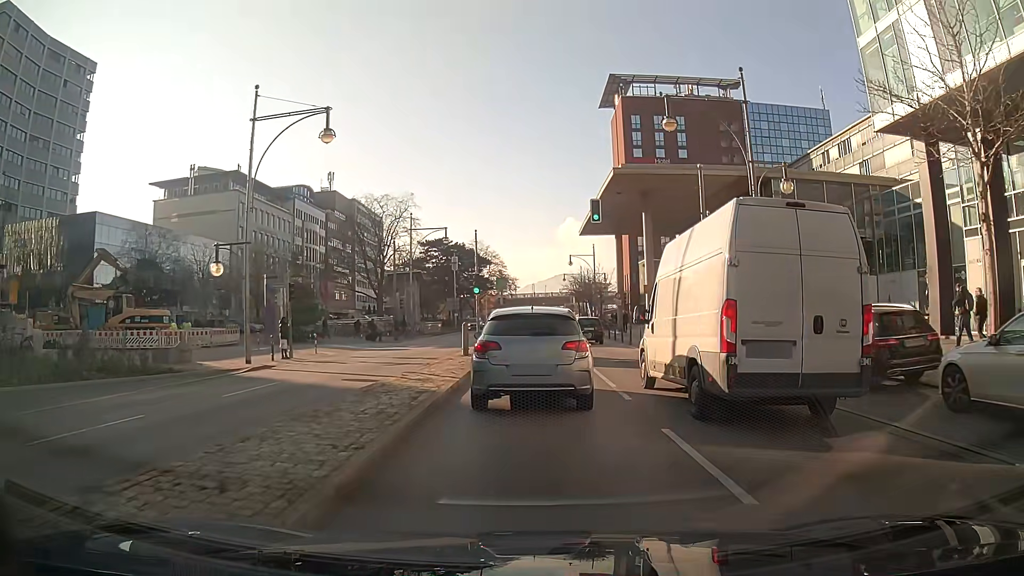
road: primary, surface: asphalt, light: Day
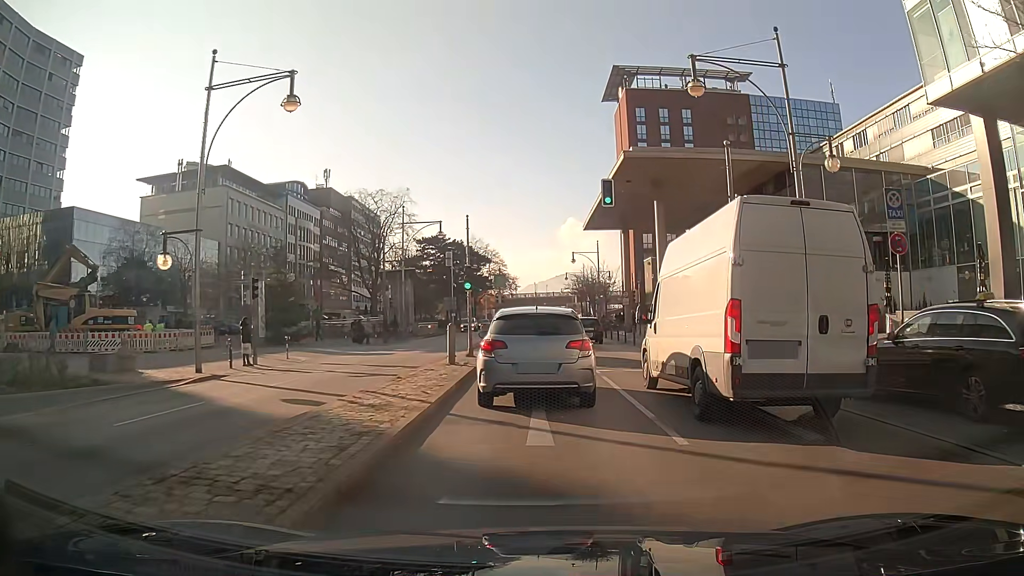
(0.0, +4.0) m; -1°
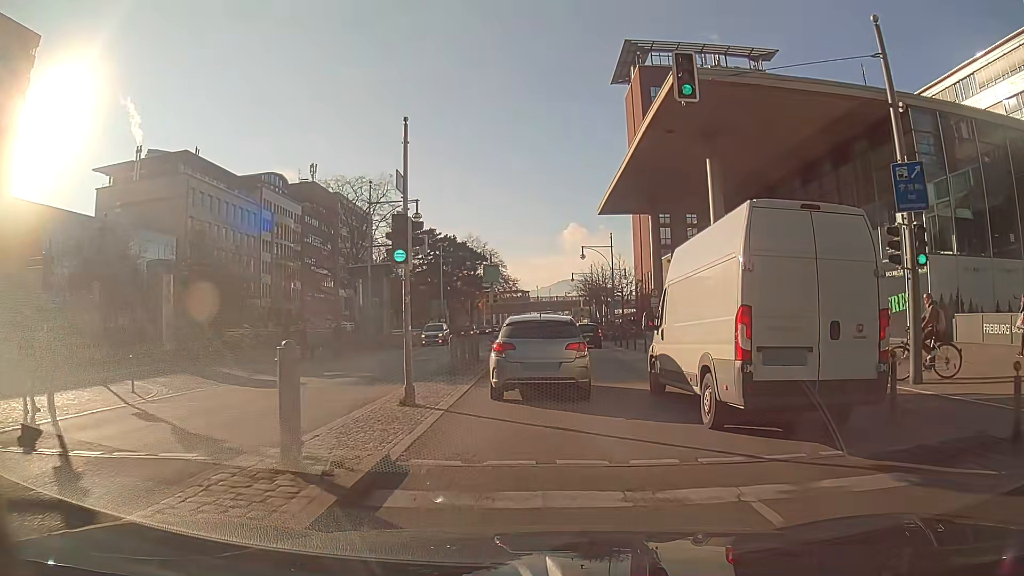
(0.0, +12.2) m; 0°
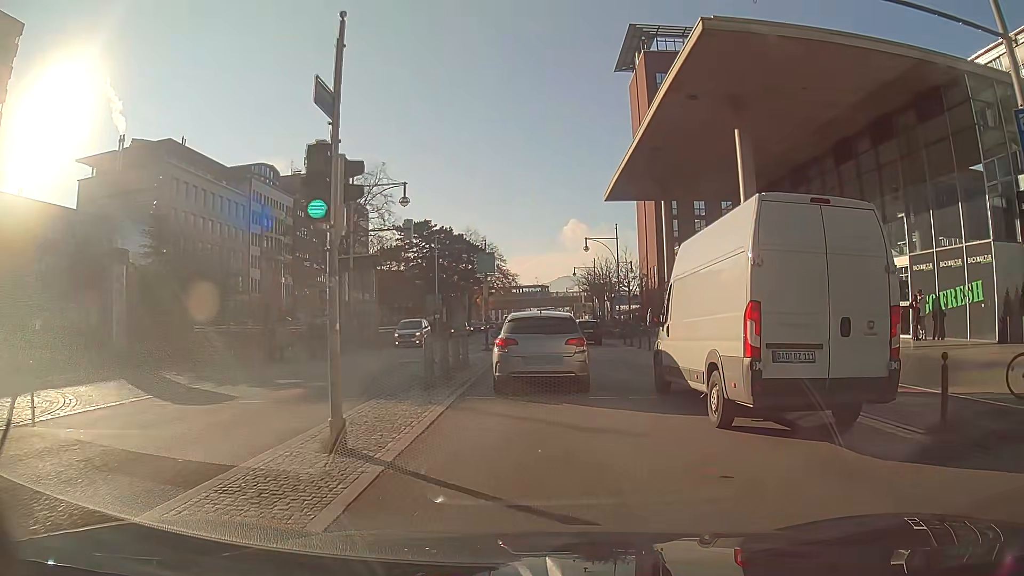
(0.0, +4.3) m; 0°
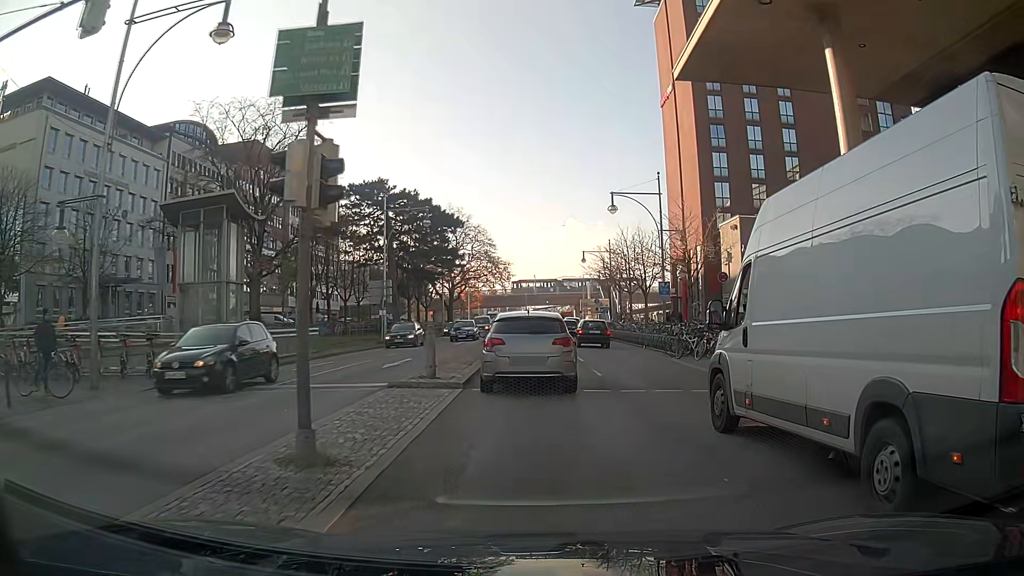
(+0.1, +23.8) m; 0°
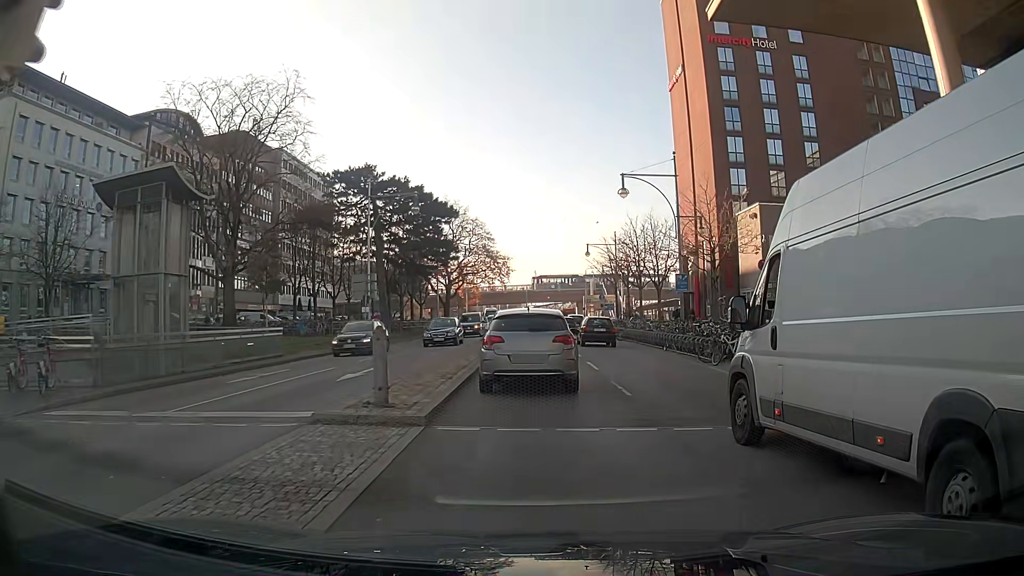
(0.0, +4.8) m; +1°
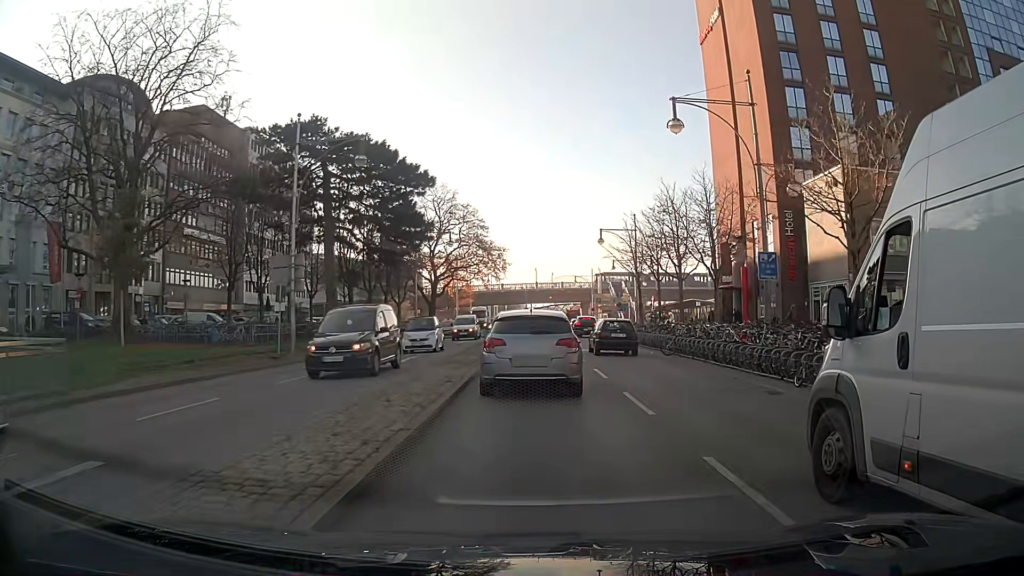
(-0.2, +13.8) m; -1°
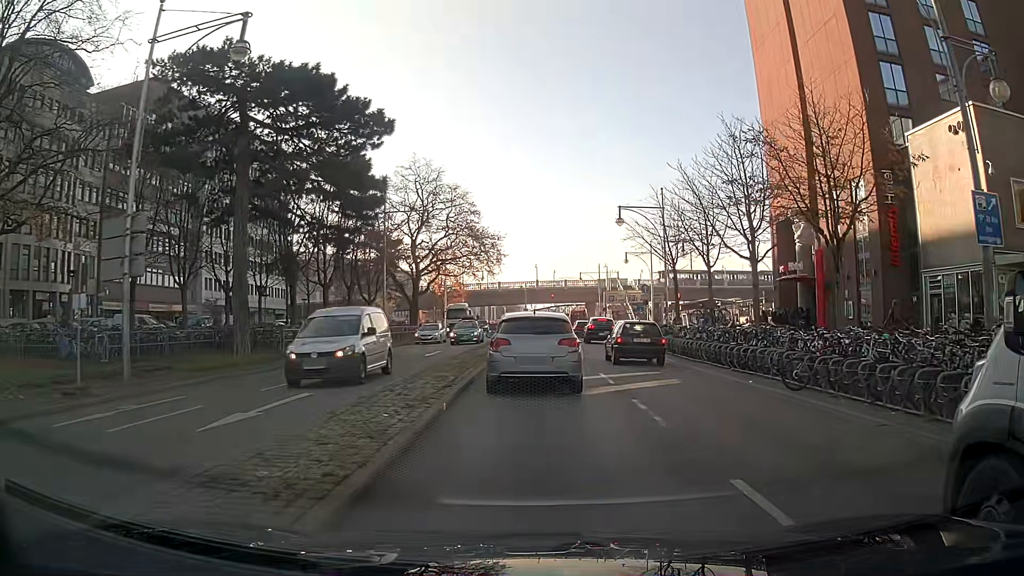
(0.0, +12.8) m; 0°
(0, +10) (0, +20) (0, +30) (+1, +40) (+1, +50) (+2, +60) (+1, +70) (+1, +80) (+1, +90) (+1, +100) m
